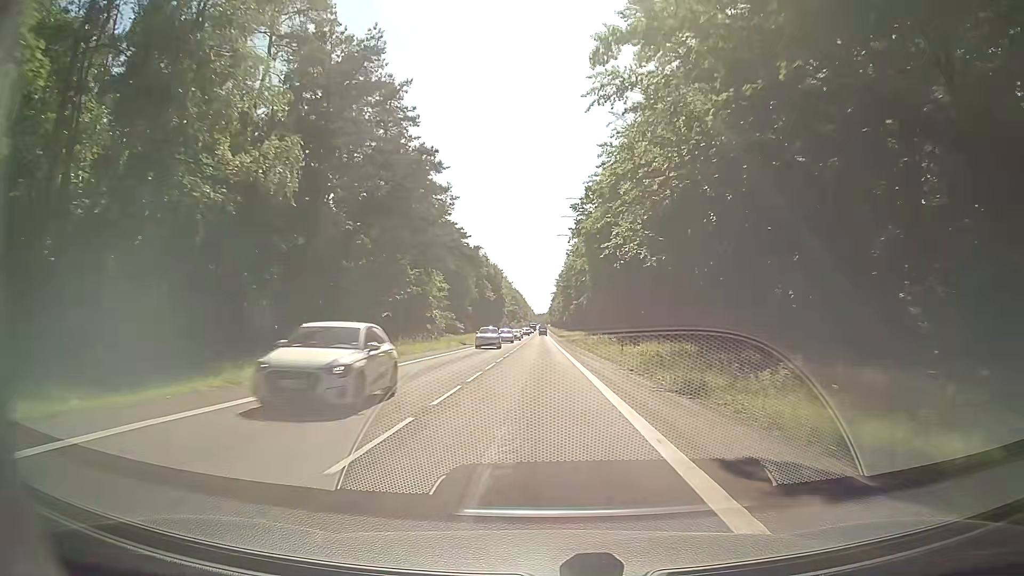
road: secondary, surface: asphalt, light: Day
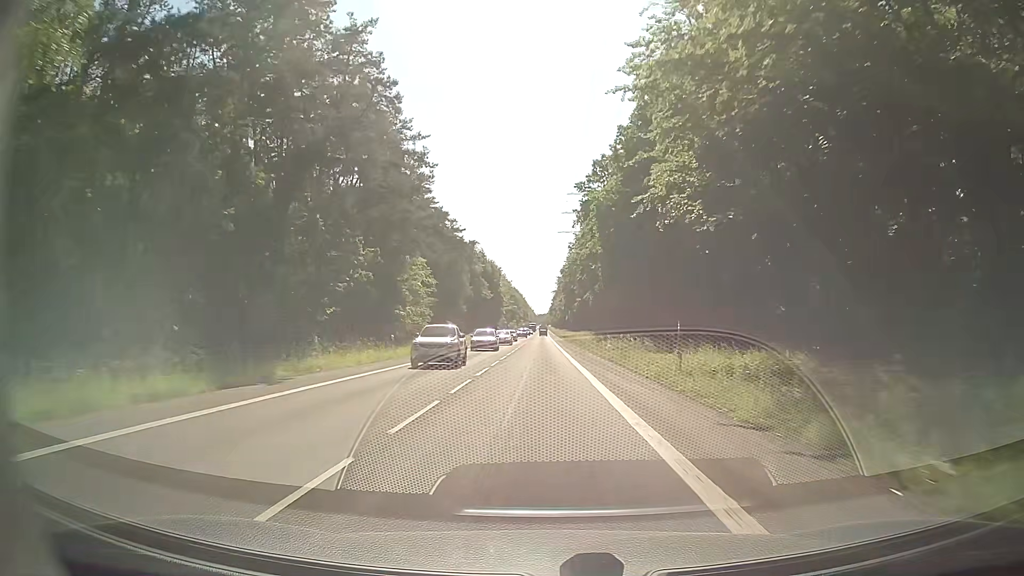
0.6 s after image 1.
(0.0, +14.8) m; 0°
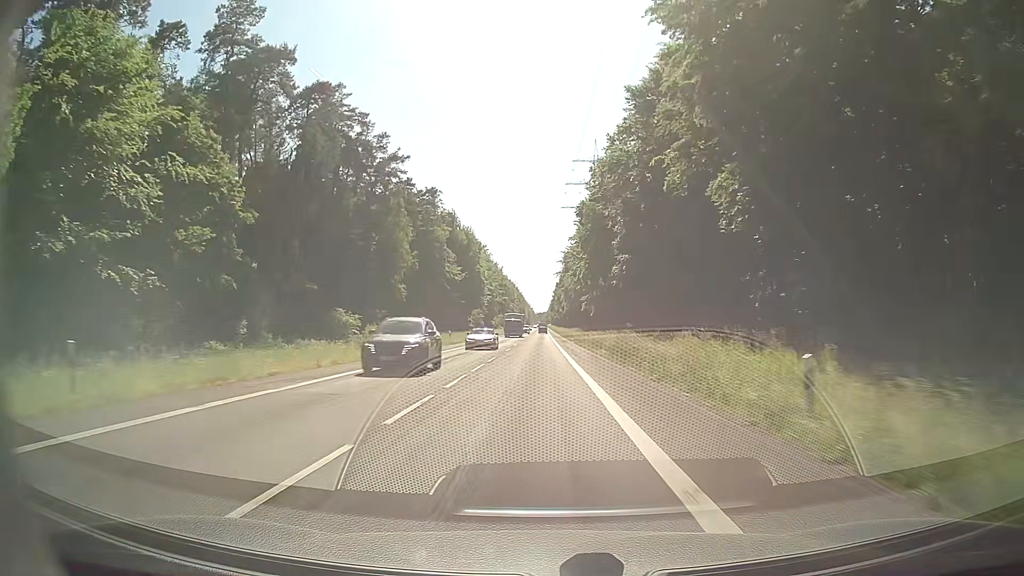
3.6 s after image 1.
(-0.5, +76.4) m; 0°
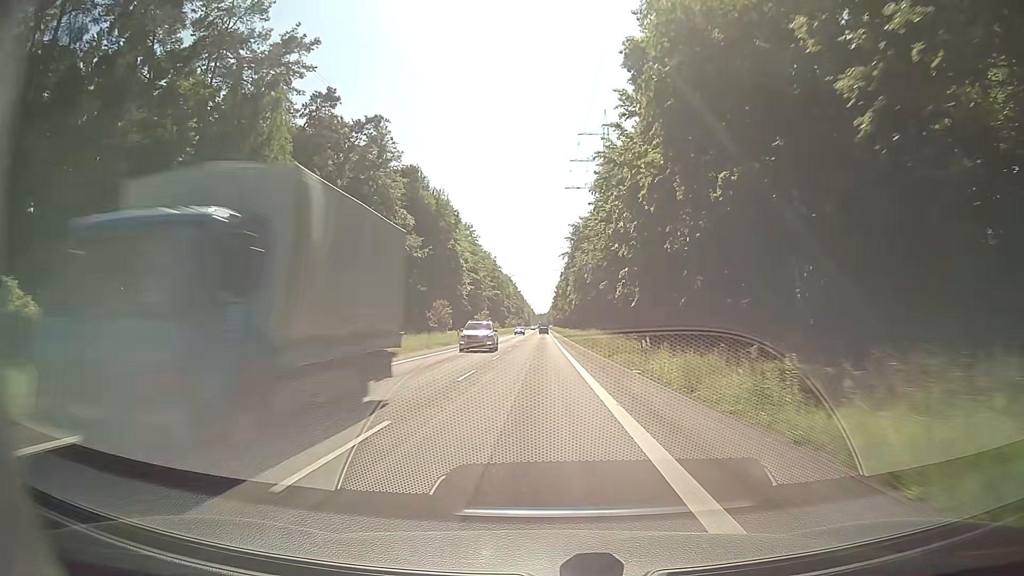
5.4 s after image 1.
(-0.3, +46.9) m; 0°
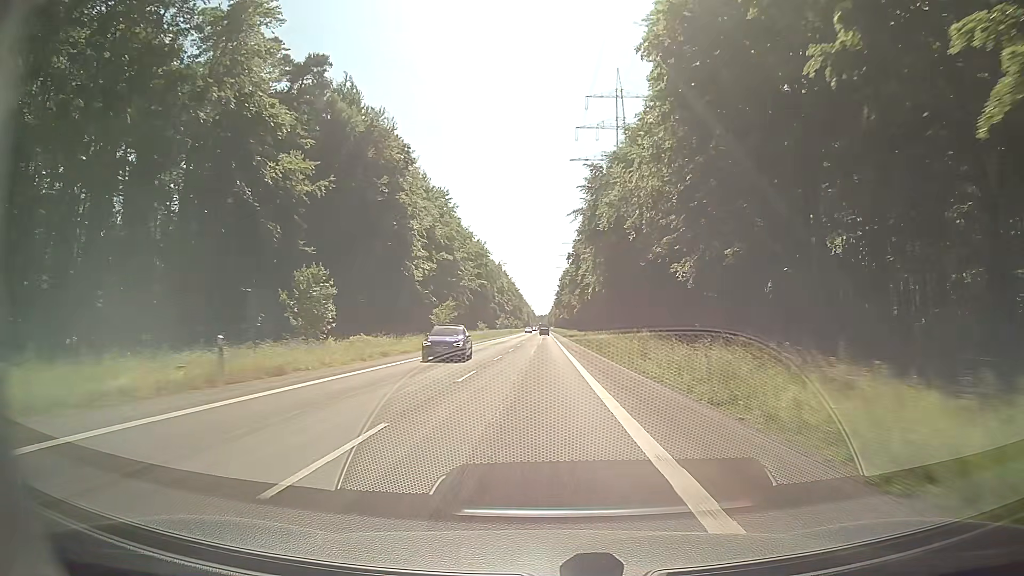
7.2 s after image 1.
(-0.1, +47.5) m; 0°
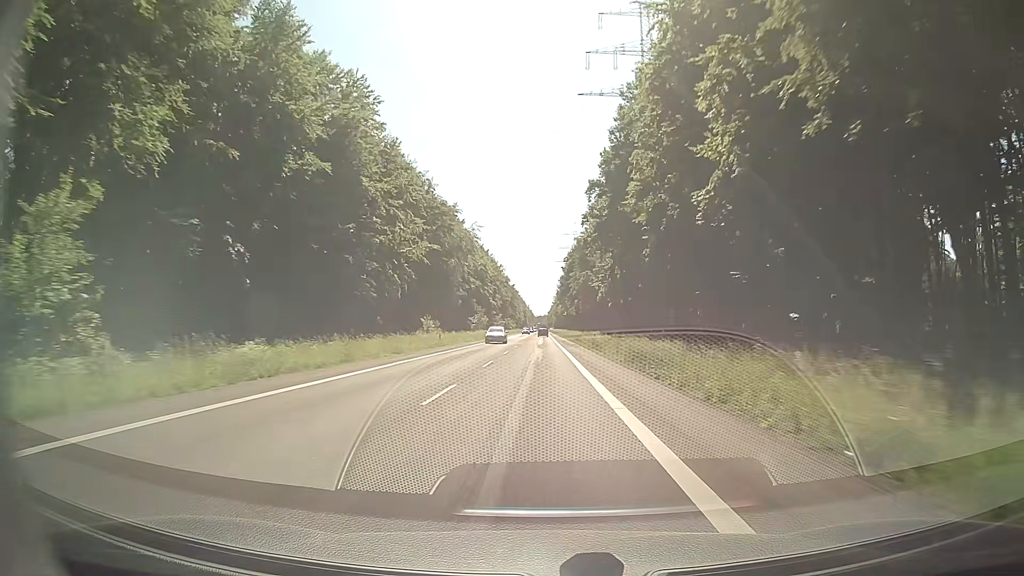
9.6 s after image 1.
(-0.1, +64.2) m; 0°
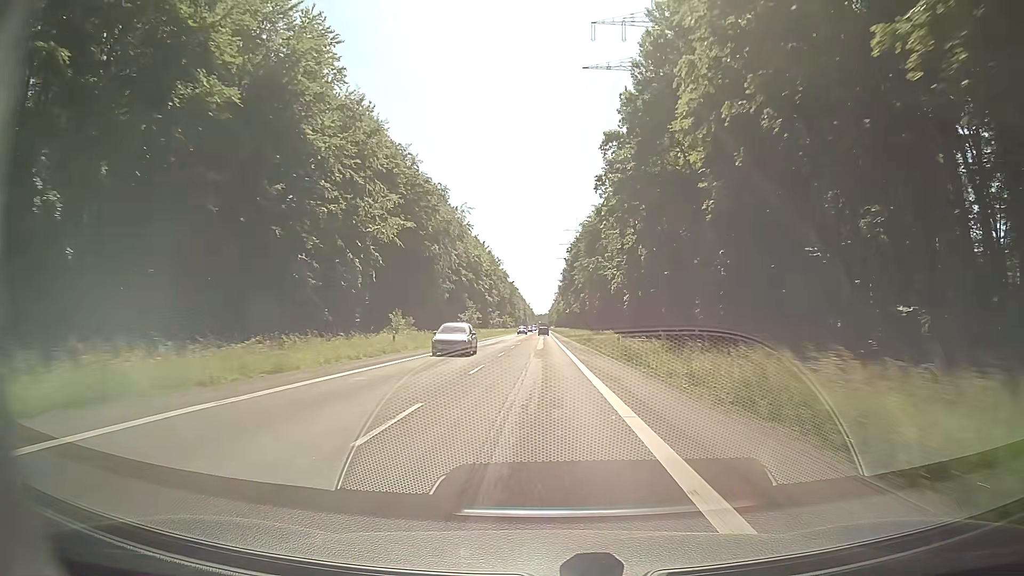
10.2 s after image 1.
(0.0, +16.2) m; 0°
(0, +10) (0, +20) (0, +30) (0, +40) (0, +50) (0, +60) (0, +70) (0, +80) (0, +90) (0, +100) m
